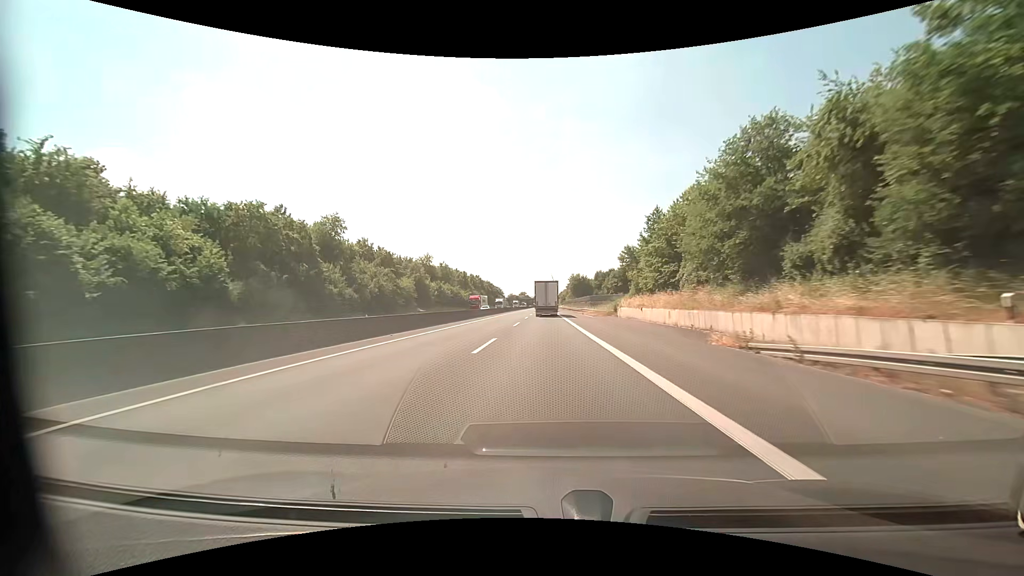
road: motorway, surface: asphalt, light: Day
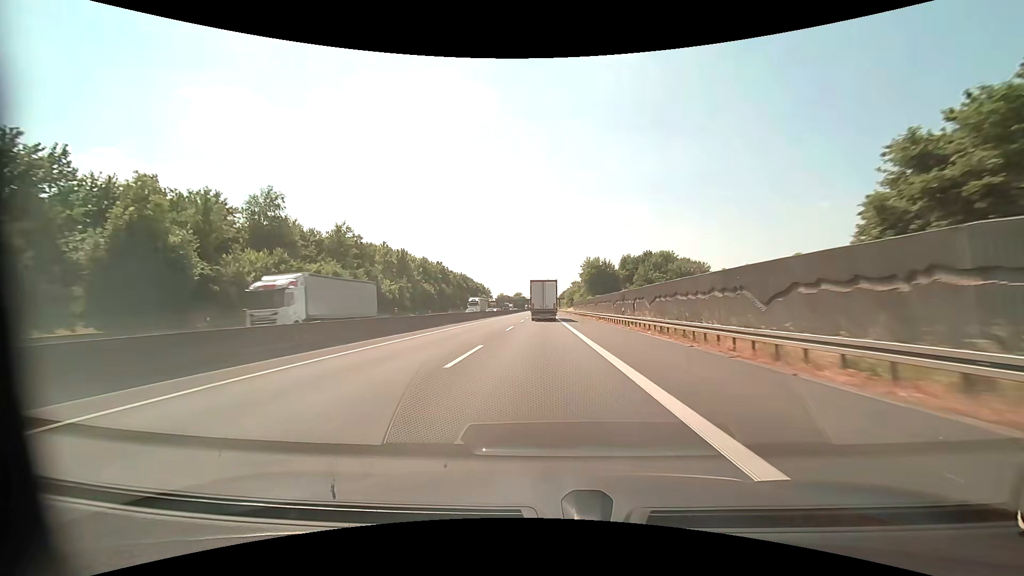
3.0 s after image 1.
(0.0, +75.6) m; 0°
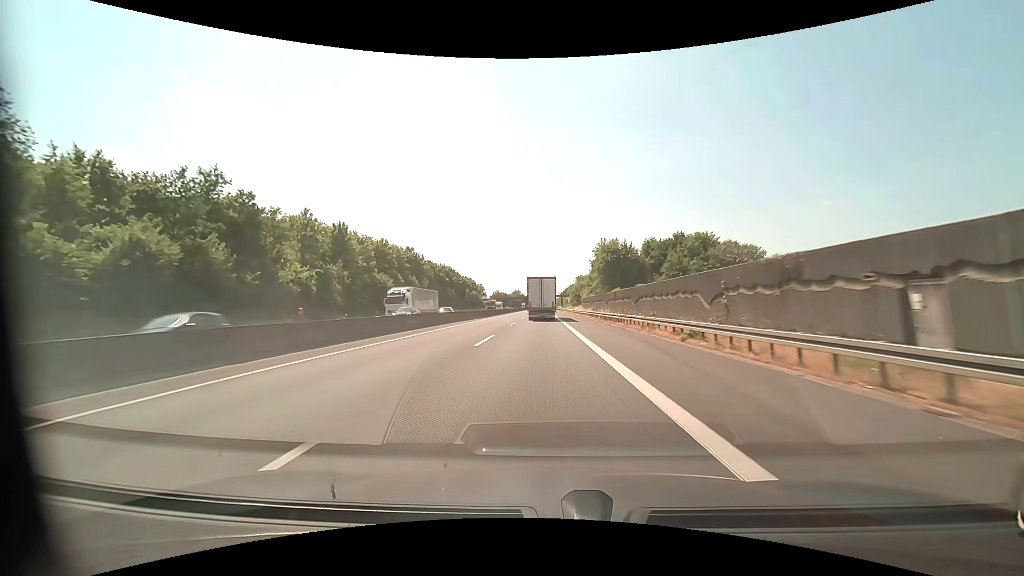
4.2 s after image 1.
(0.0, +30.9) m; 0°
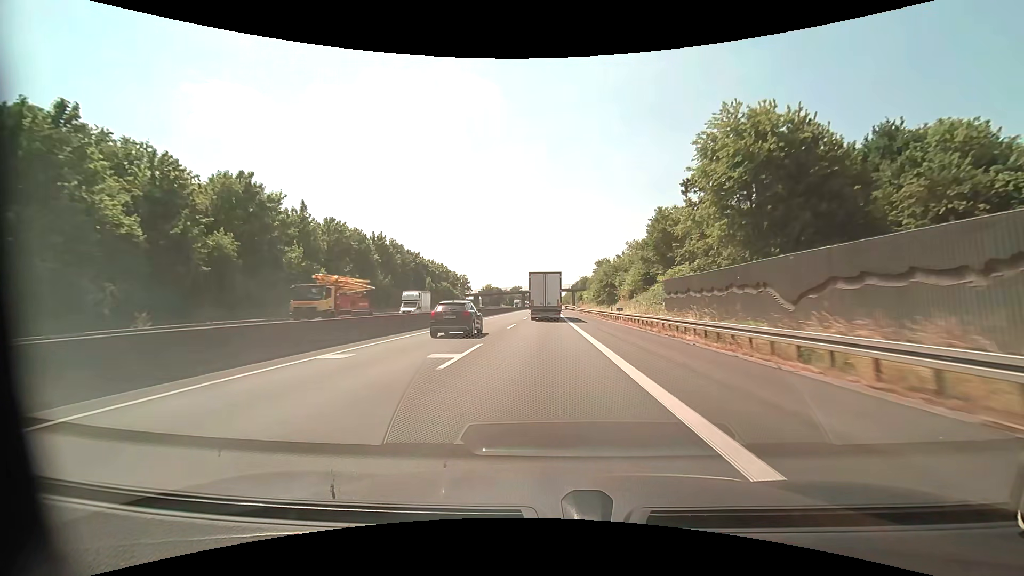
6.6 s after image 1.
(-0.3, +61.1) m; 0°
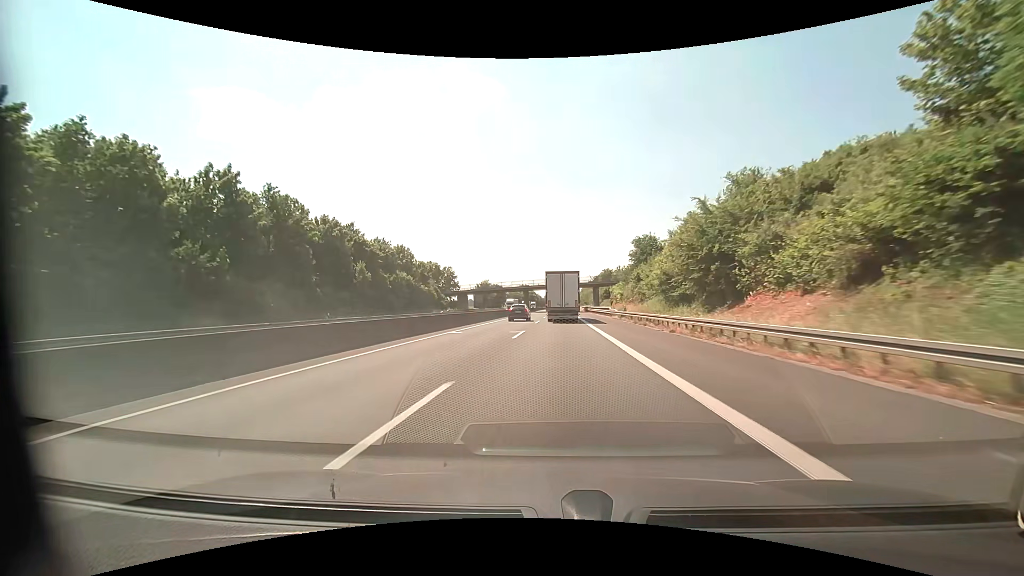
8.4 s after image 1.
(-0.2, +44.6) m; -1°
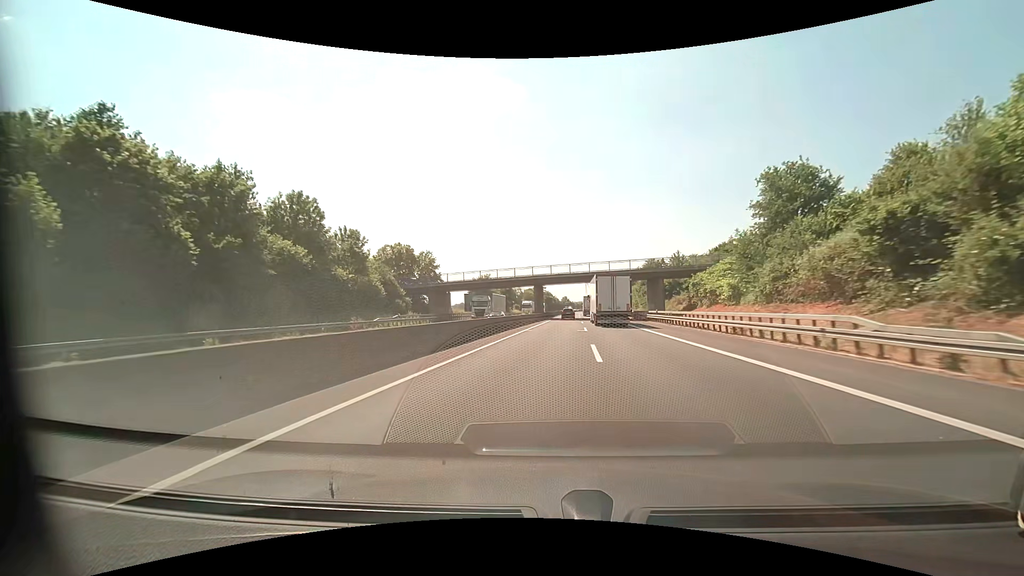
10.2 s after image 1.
(-1.3, +44.4) m; -2°
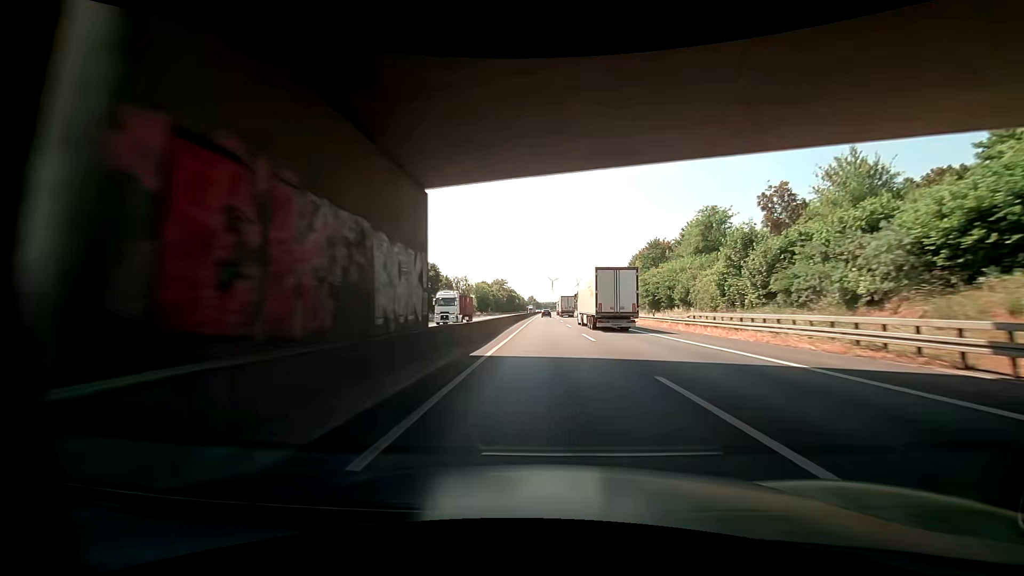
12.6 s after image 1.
(+2.1, +64.4) m; +4°
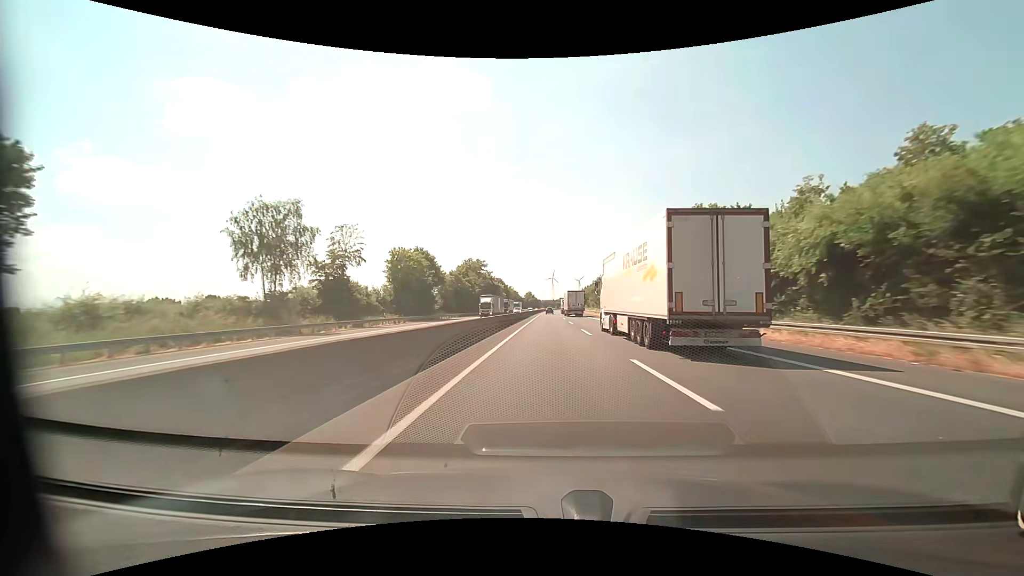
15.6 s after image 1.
(-0.7, +88.8) m; 0°
(0, +10) (0, +20) (0, +30) (0, +40) (0, +50) (0, +60) (0, +70) (0, +80) (0, +90) (0, +100) m
